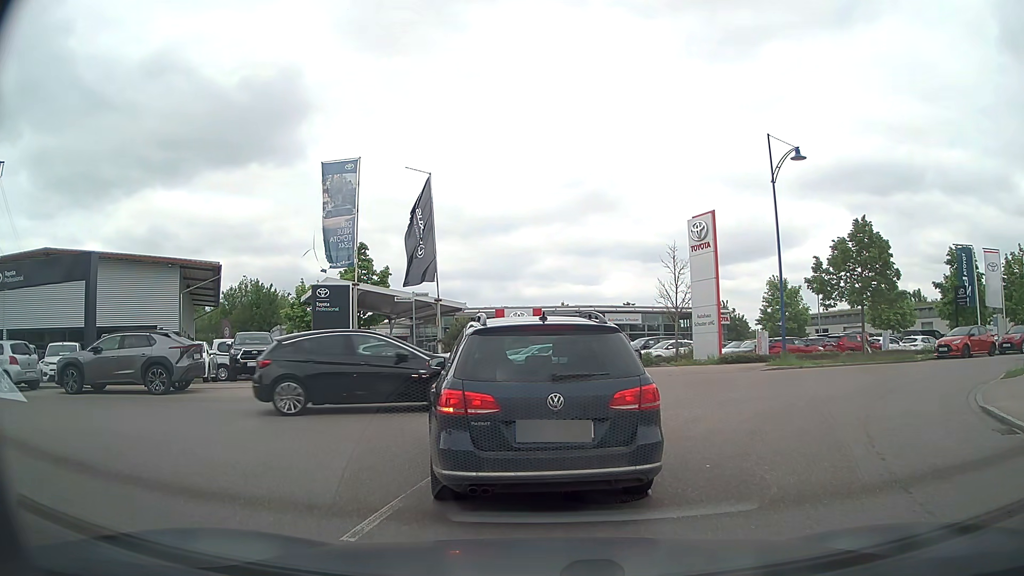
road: tertiary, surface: asphalt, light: Day
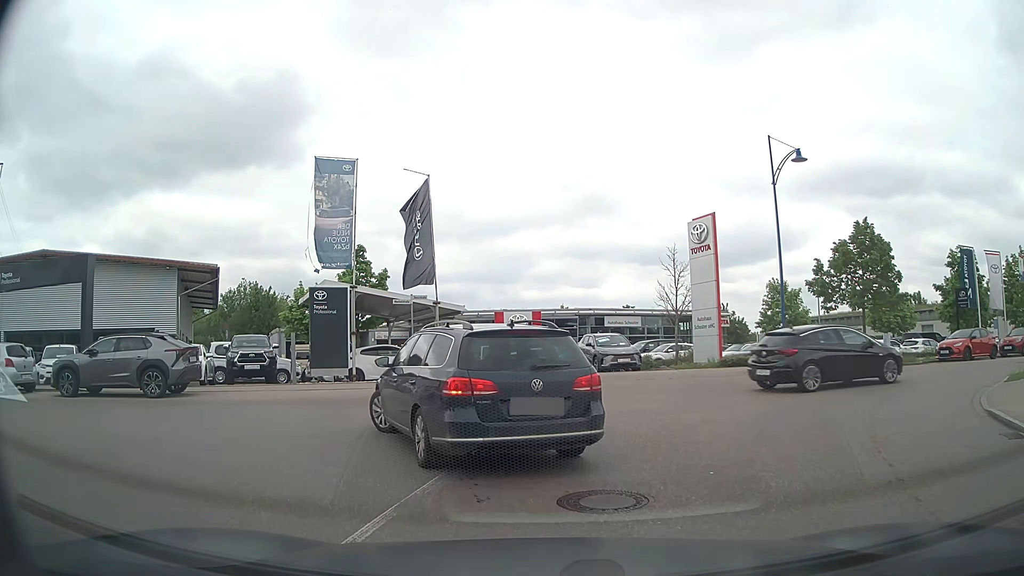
(0.0, +0.2) m; 0°
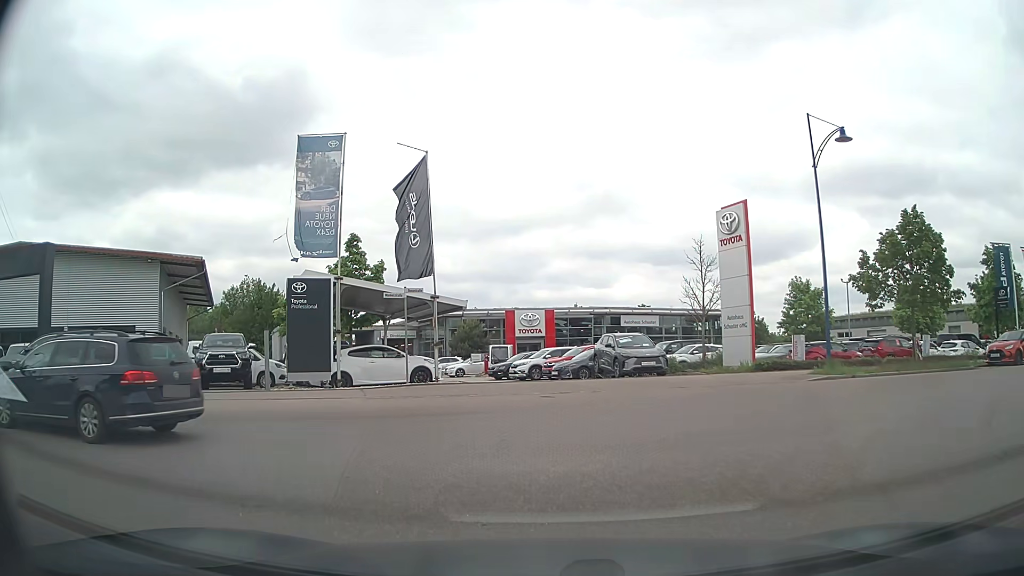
(0.0, +3.3) m; -1°
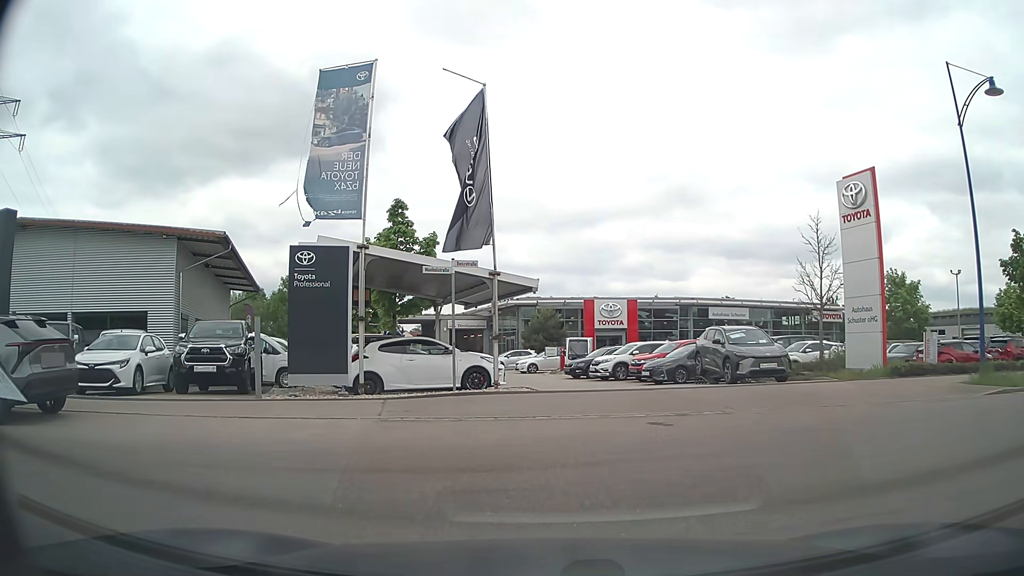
(-0.3, +5.2) m; -6°
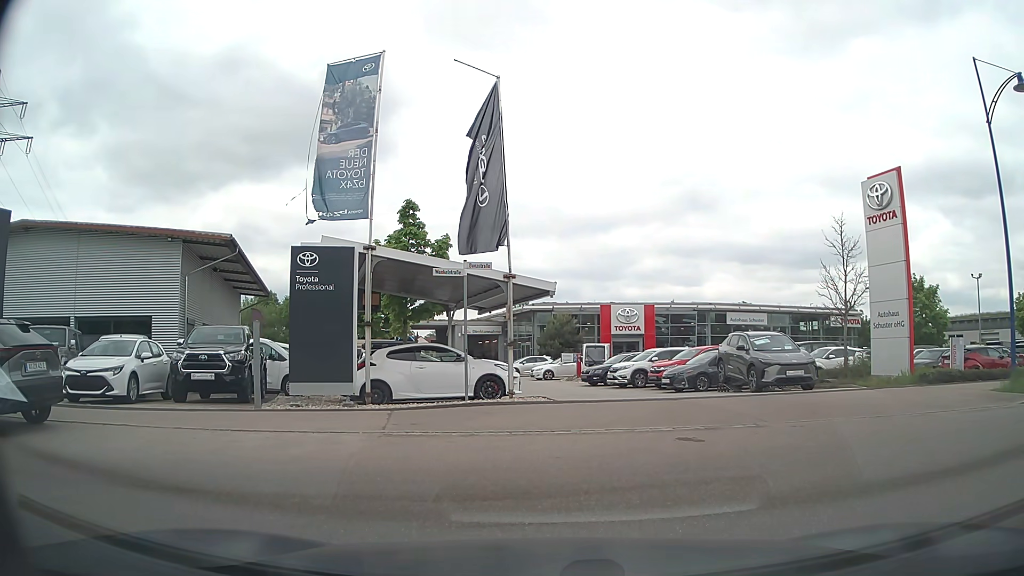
(0.0, +0.9) m; 0°
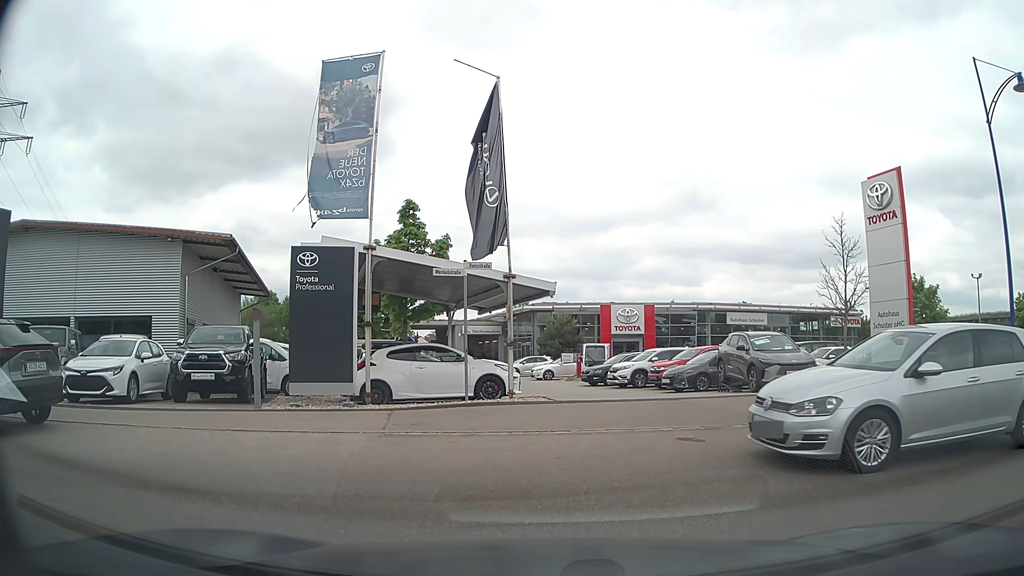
(0.0, 0.0) m; 0°
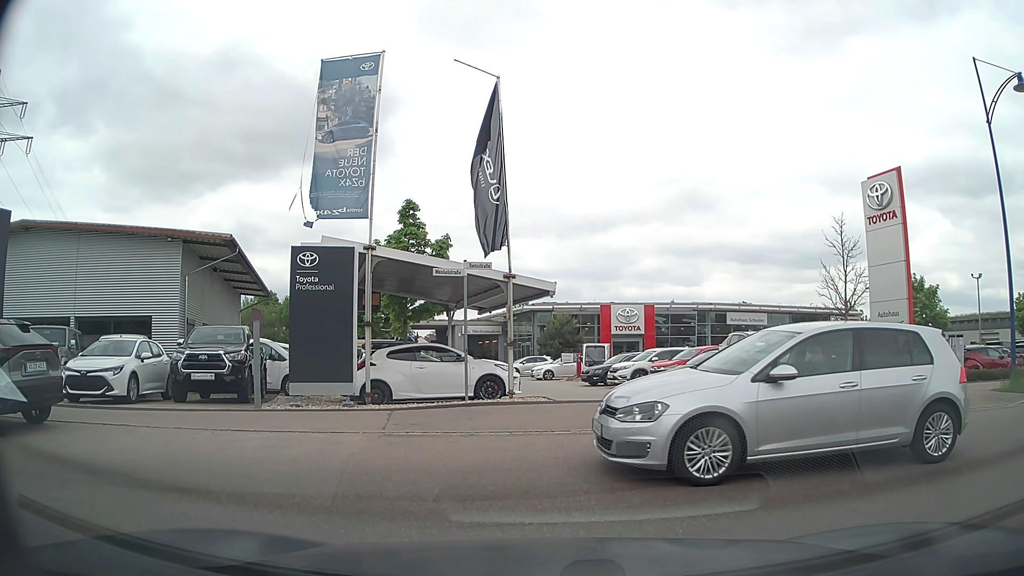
(0.0, 0.0) m; 0°
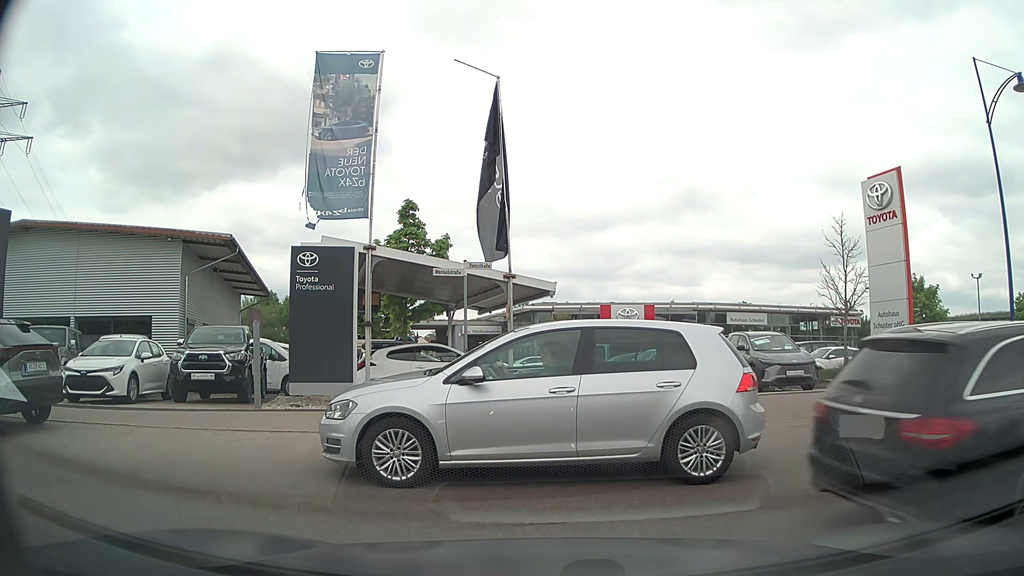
(0.0, 0.0) m; 0°
